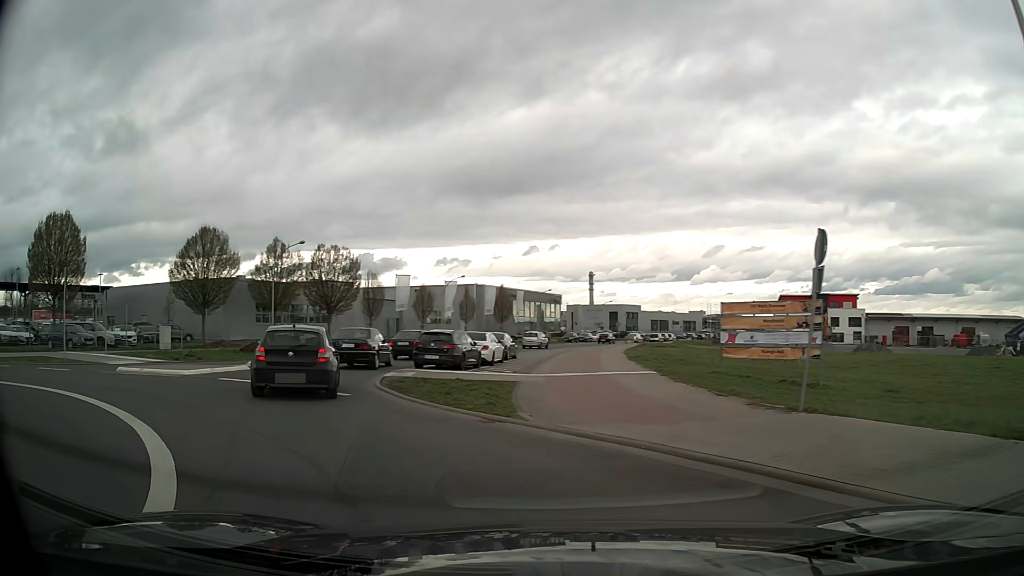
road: tertiary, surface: asphalt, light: Day
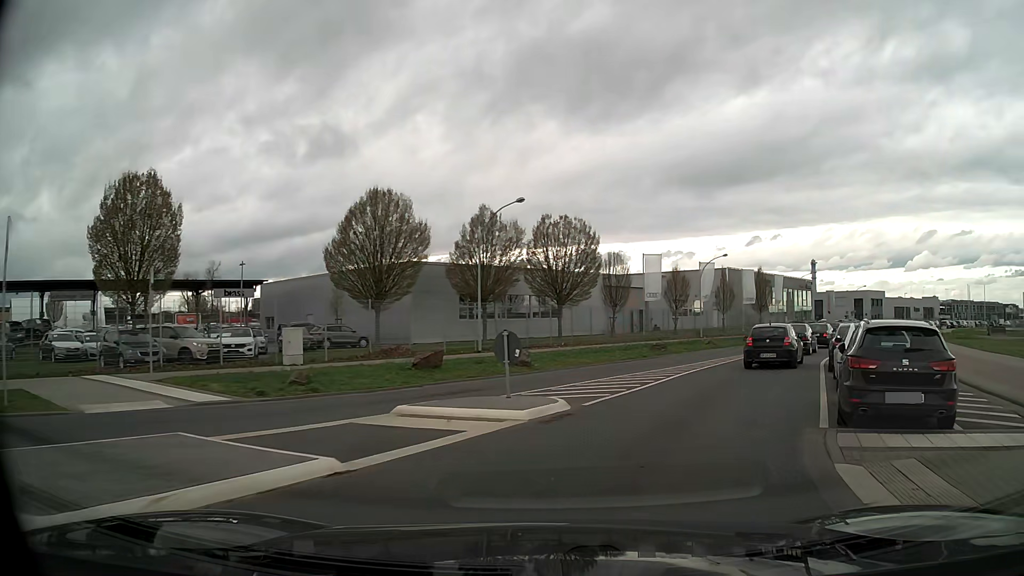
(-5.4, +15.1) m; -19°
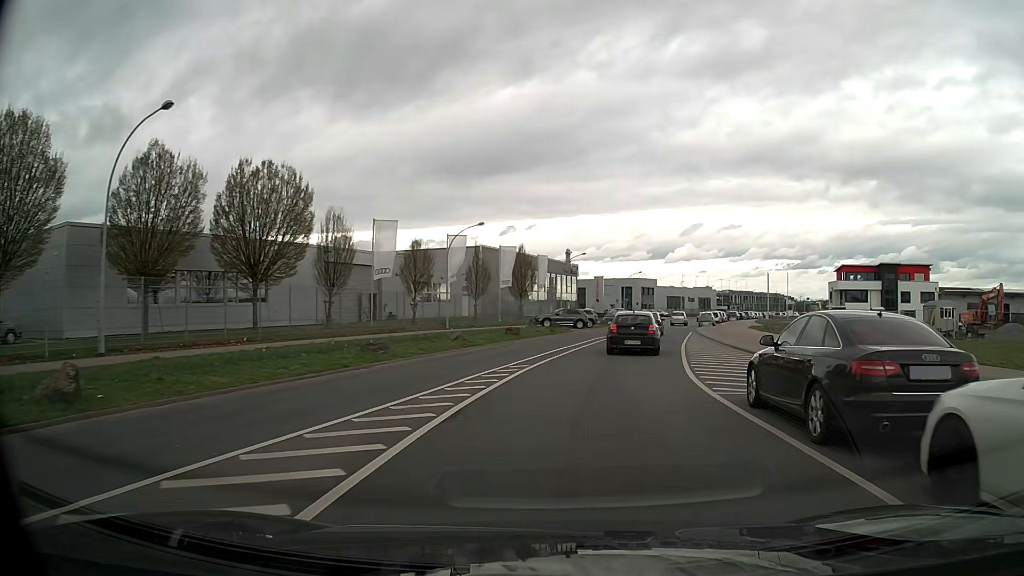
(+2.5, +13.7) m; +21°
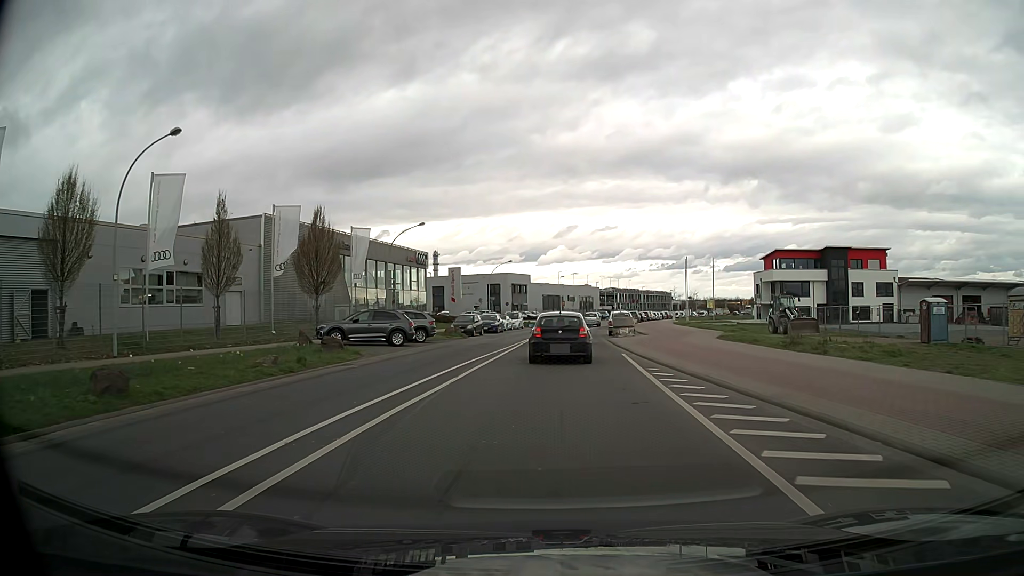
(+3.5, +26.7) m; +11°
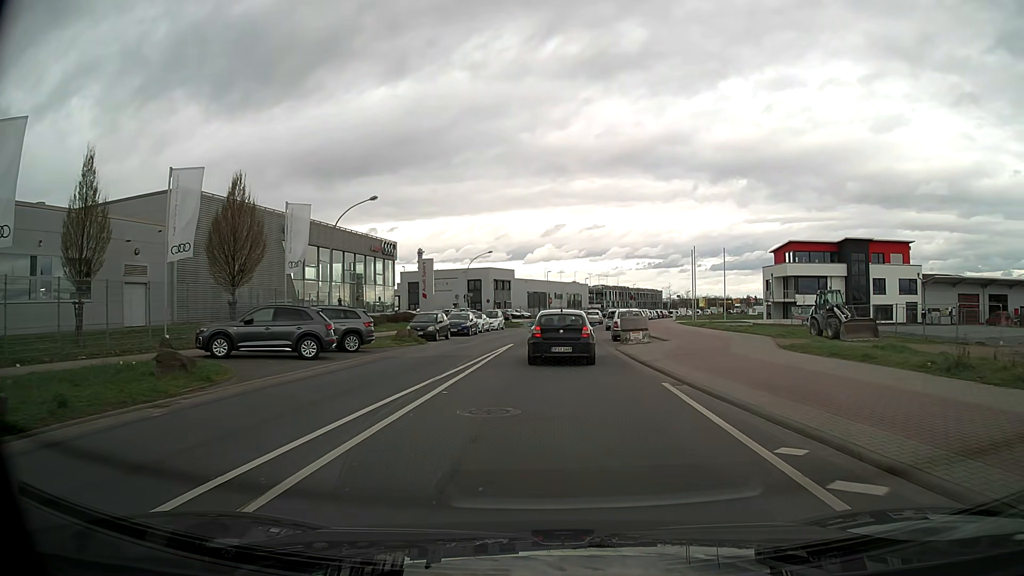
(+0.2, +10.2) m; +2°
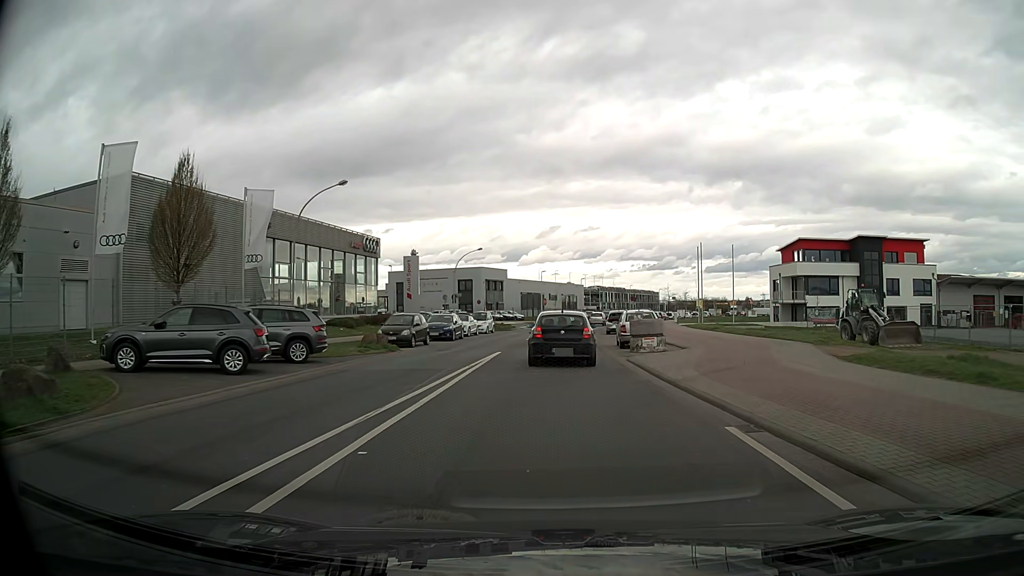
(0.0, +5.0) m; +1°
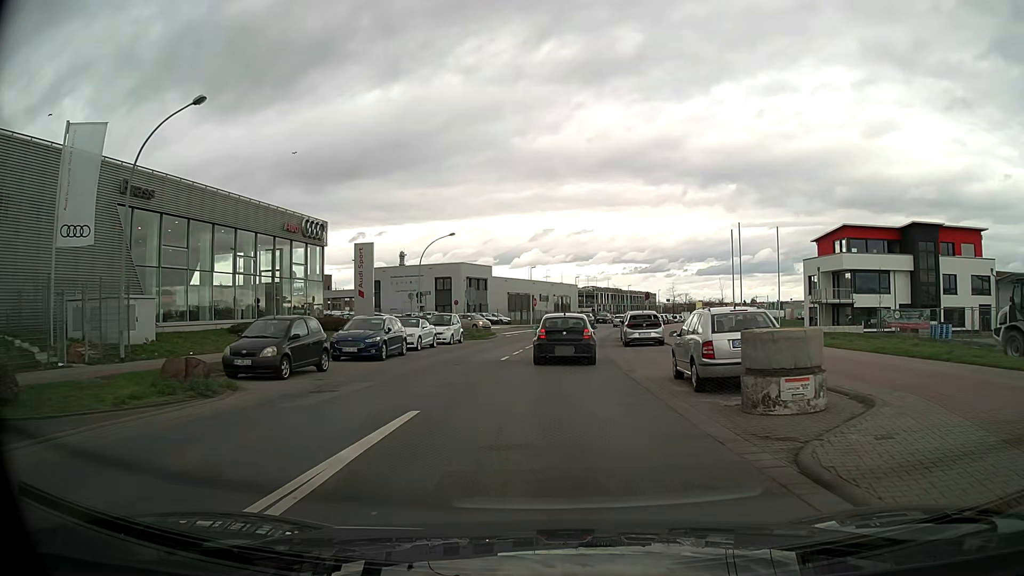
(+0.1, +14.2) m; +1°
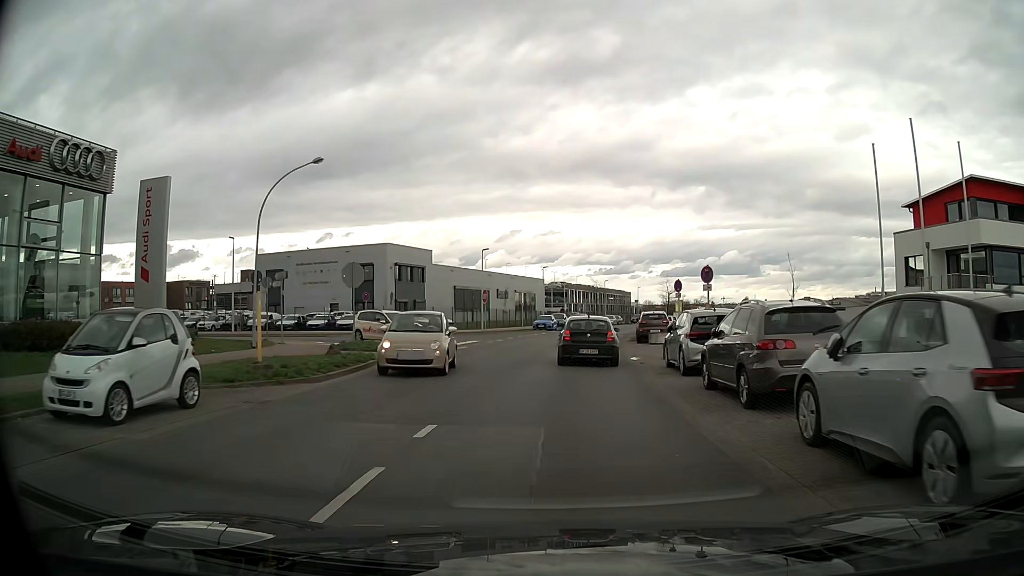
(+0.6, +26.1) m; +3°
(0, +10) (+1, +20) (+2, +30) (+3, +40) (+4, +50) (+6, +60) (+8, +69) (+10, +79) (+12, +89) (+15, +99) m
